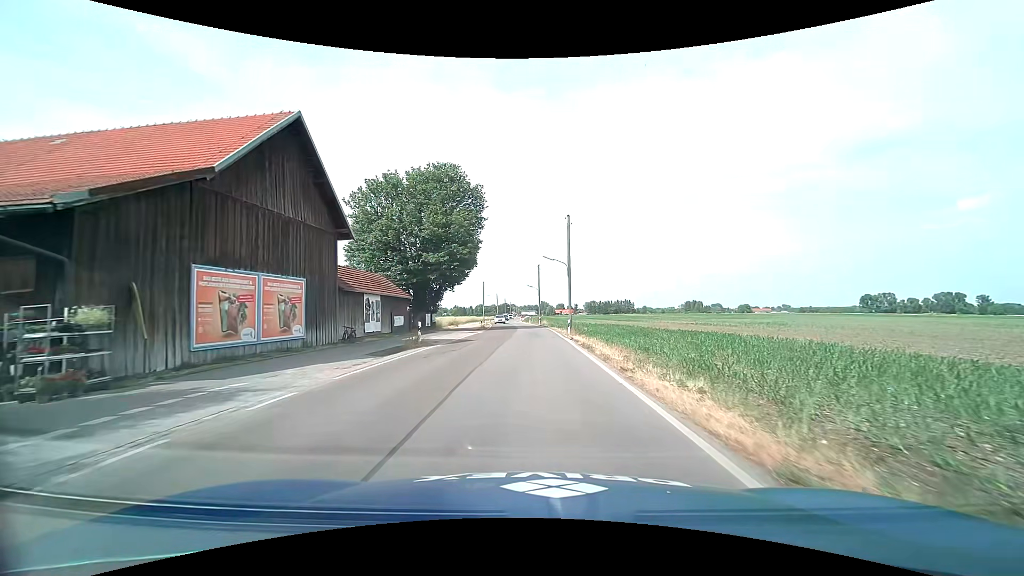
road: tertiary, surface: asphalt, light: Day
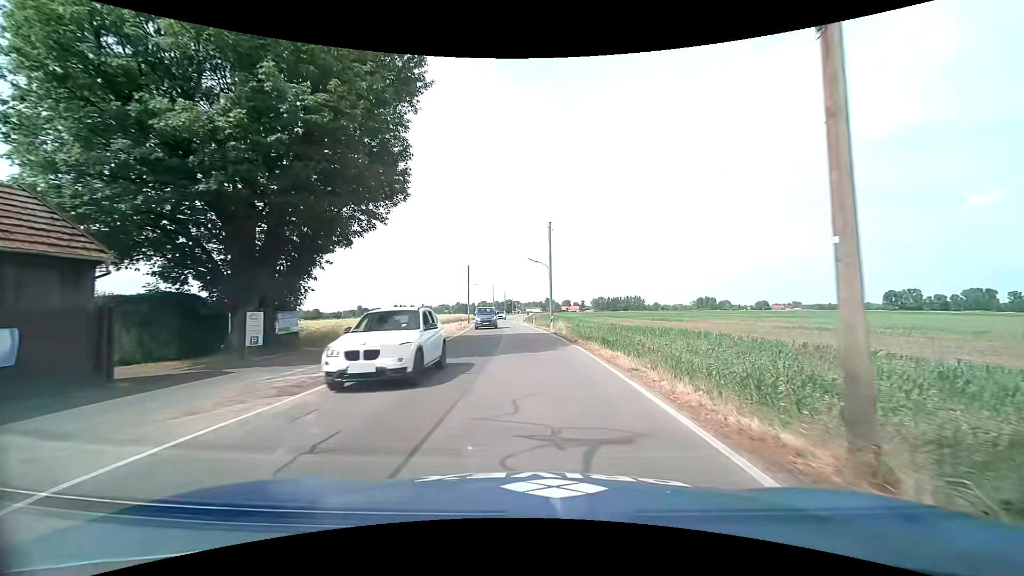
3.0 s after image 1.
(-0.2, +32.1) m; 0°
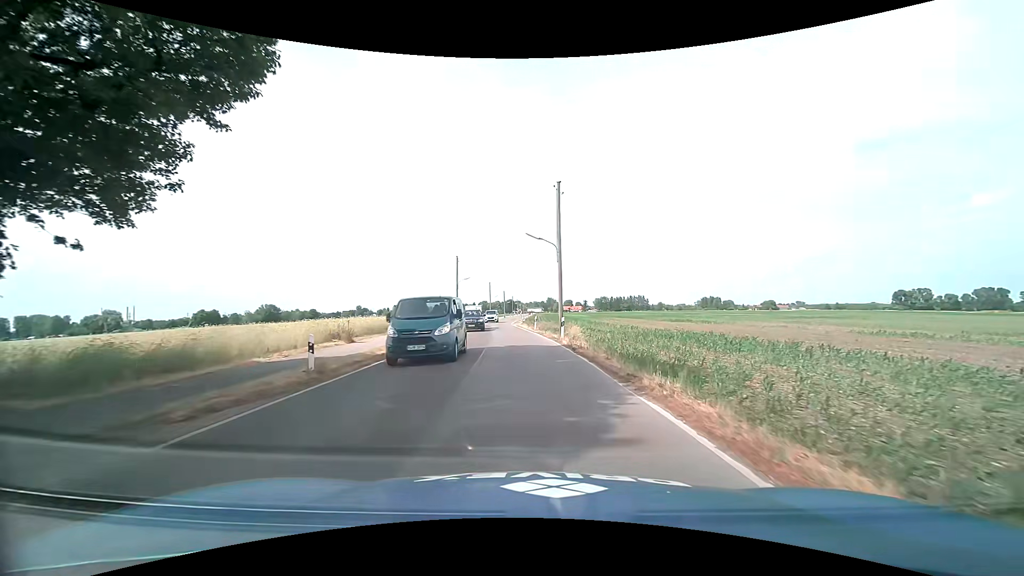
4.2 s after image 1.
(0.0, +12.5) m; 0°
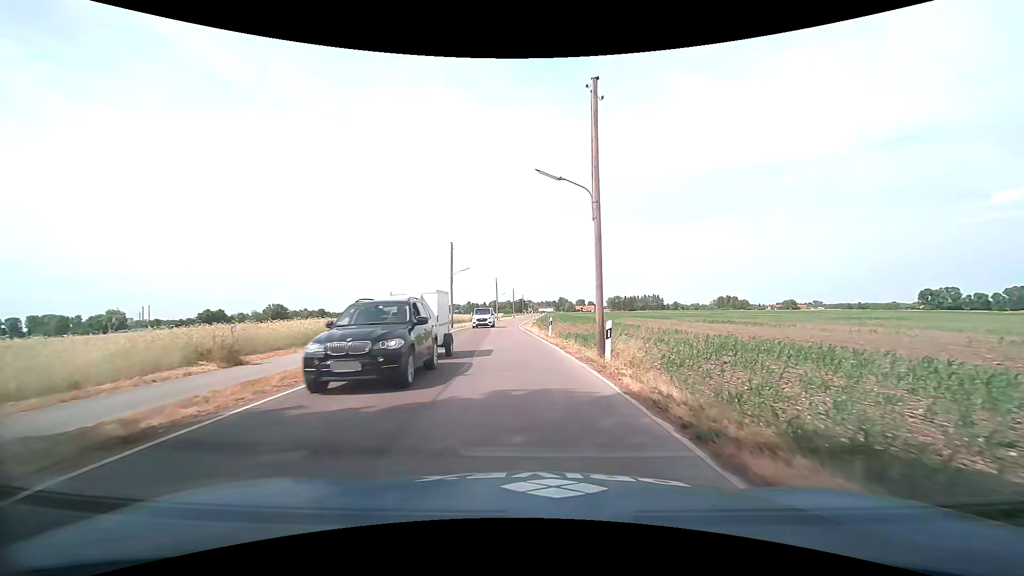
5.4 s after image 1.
(-0.2, +12.4) m; -1°
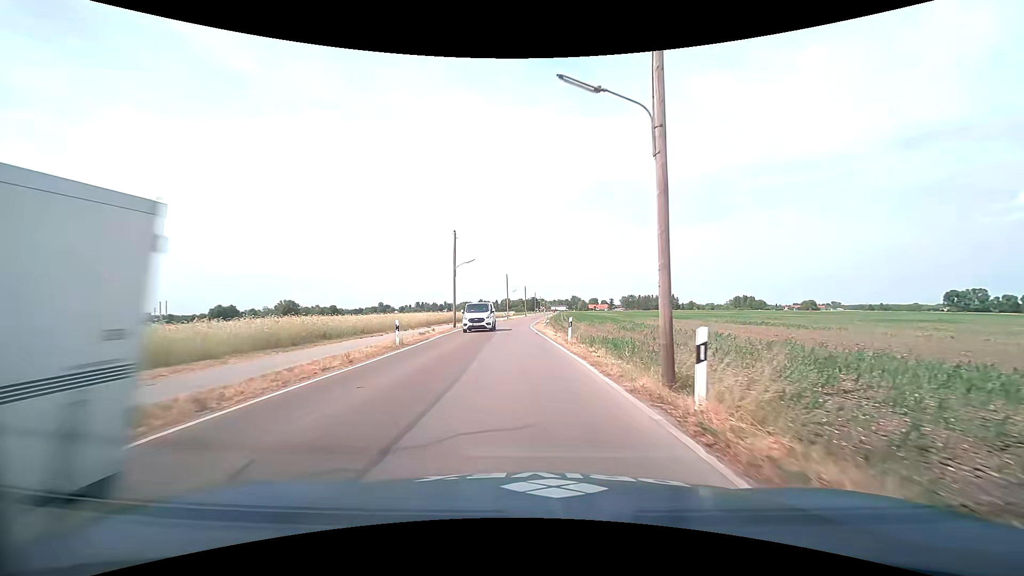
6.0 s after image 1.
(-0.1, +6.1) m; -2°
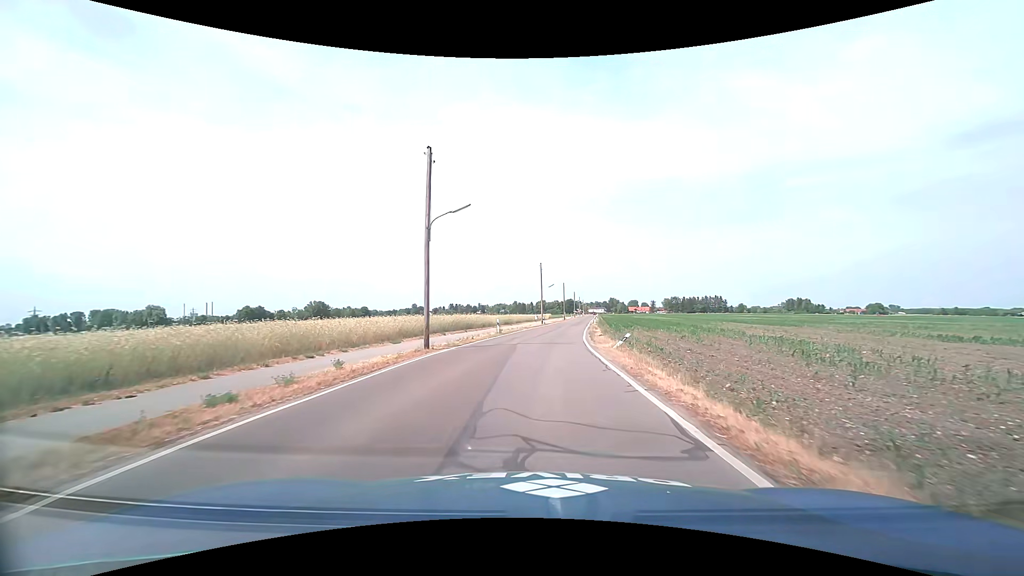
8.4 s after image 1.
(-0.9, +24.1) m; -4°
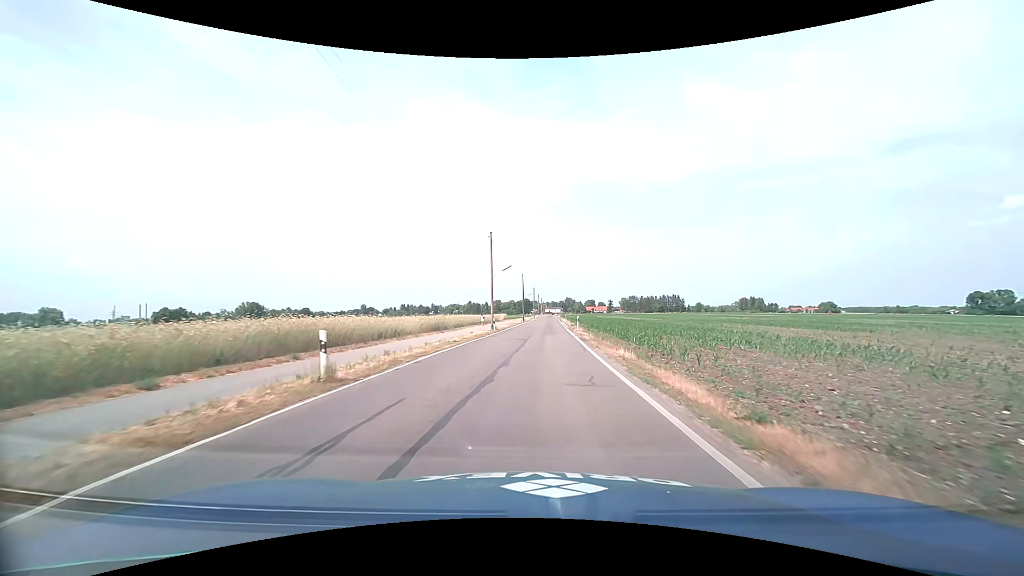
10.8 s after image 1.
(+0.6, +26.4) m; +5°
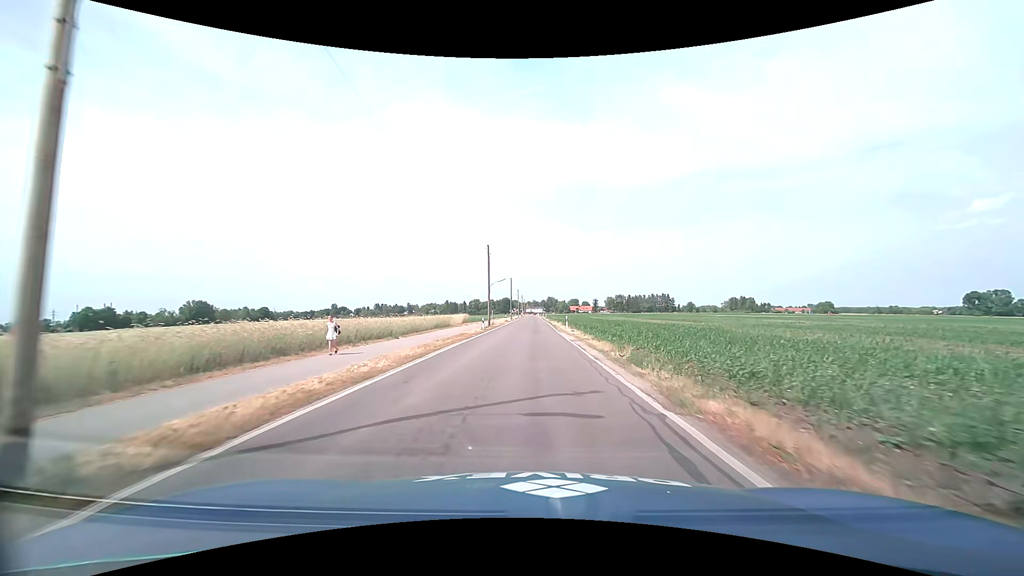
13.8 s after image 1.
(+0.8, +39.2) m; +2°
(0, +10) (0, +20) (0, +30) (0, +40) (0, +50) (0, +60) (0, +70) (0, +80) (0, +90) (0, +100) m
